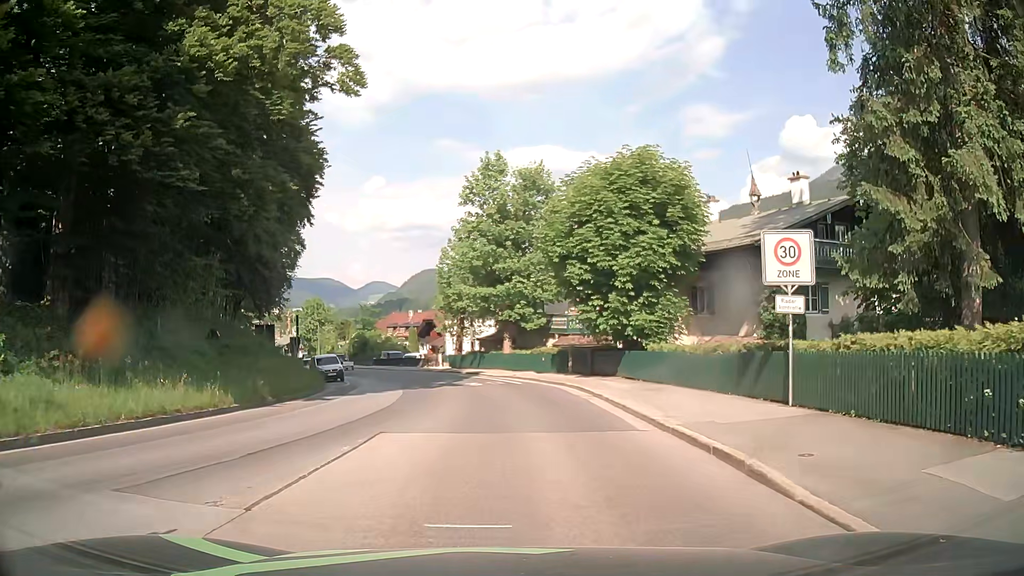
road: tertiary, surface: asphalt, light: Day
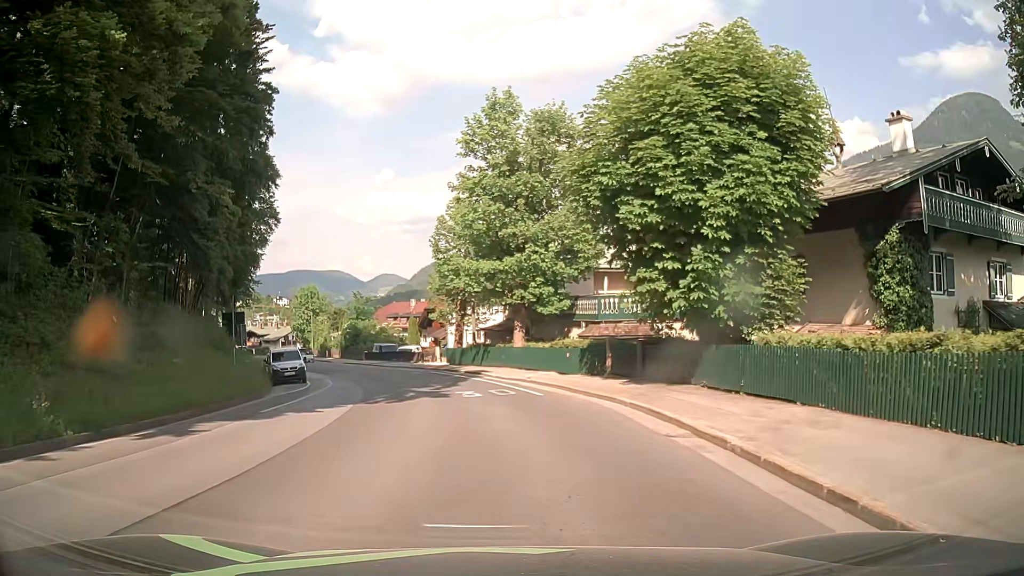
(+0.2, +10.0) m; 0°
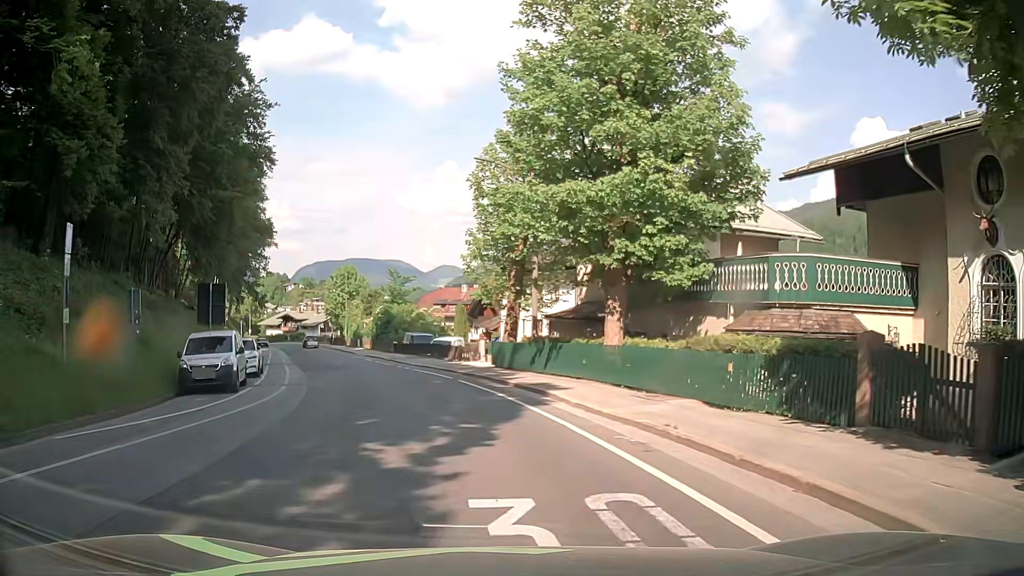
(-0.4, +14.6) m; -3°
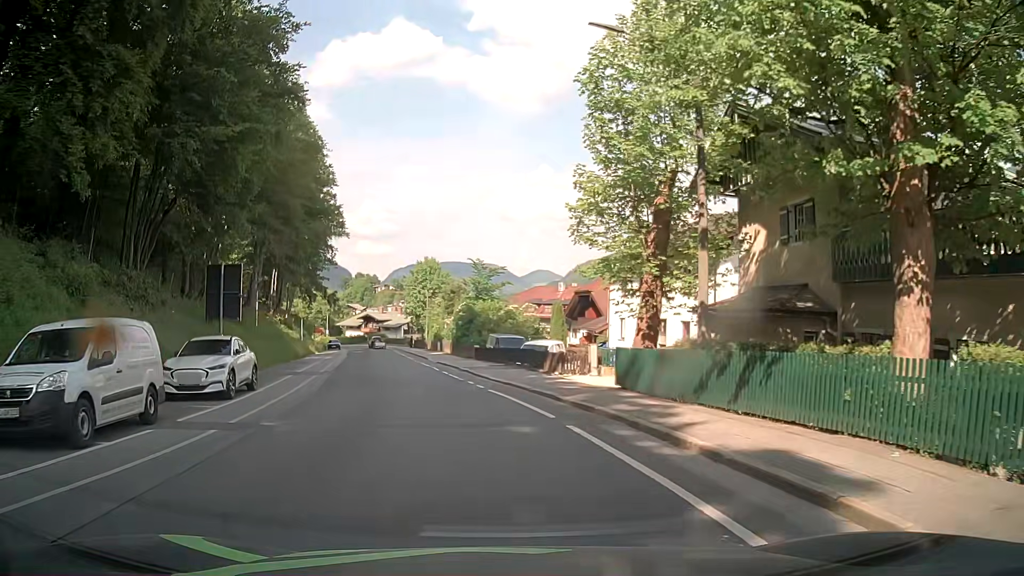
(-0.9, +11.1) m; -8°
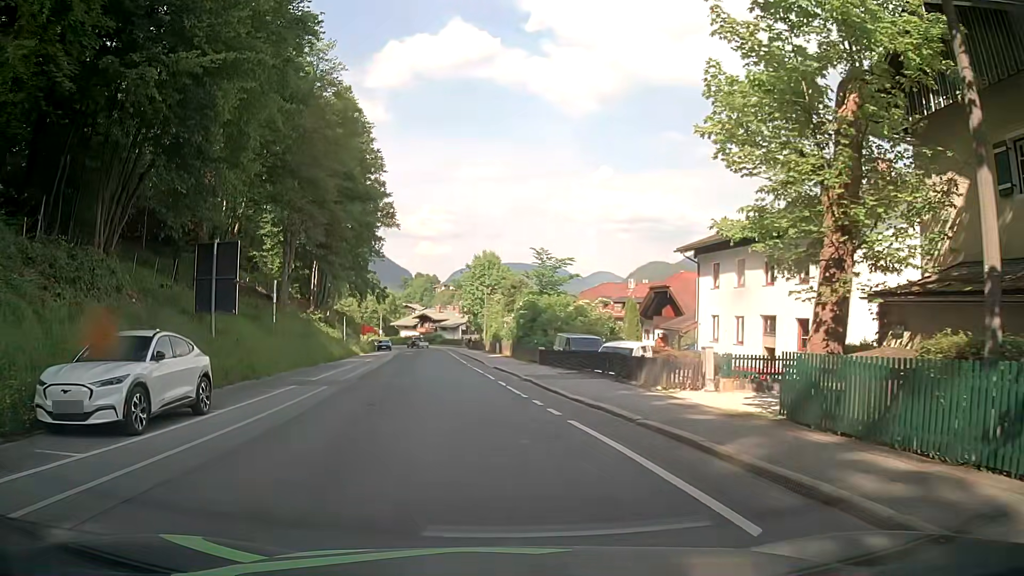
(-0.4, +7.3) m; -6°
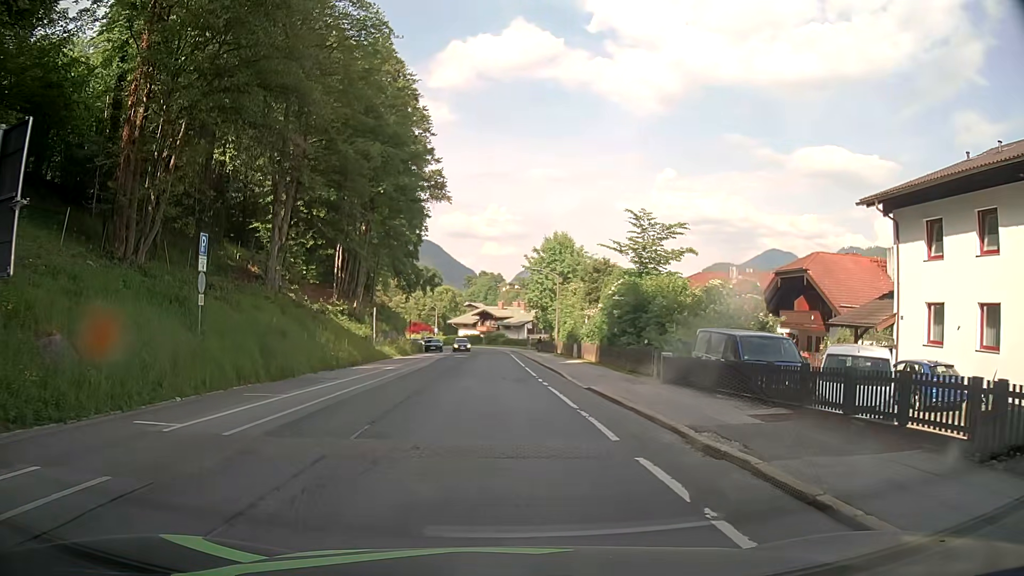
(-0.6, +15.1) m; -6°
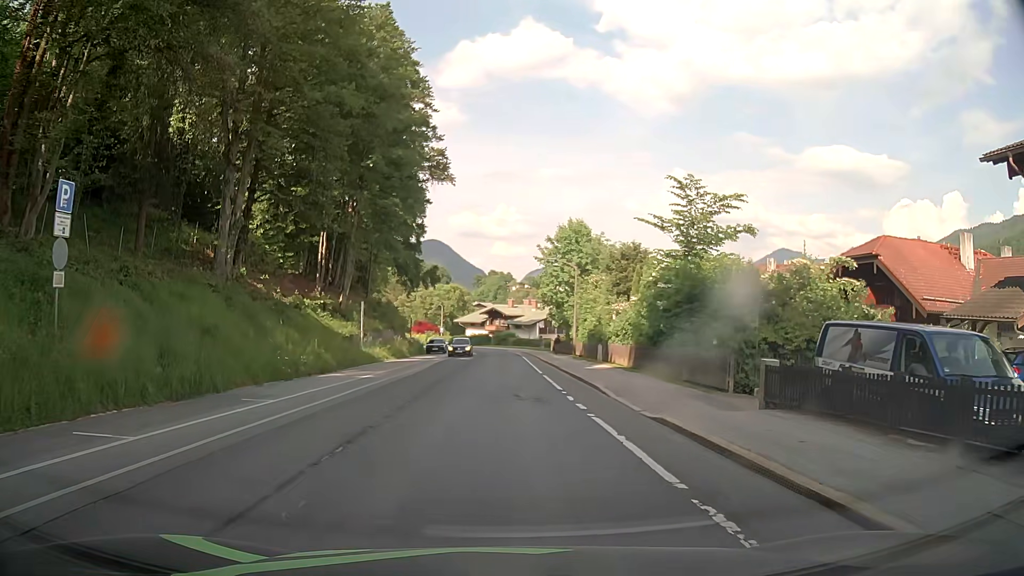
(+0.2, +7.6) m; +2°
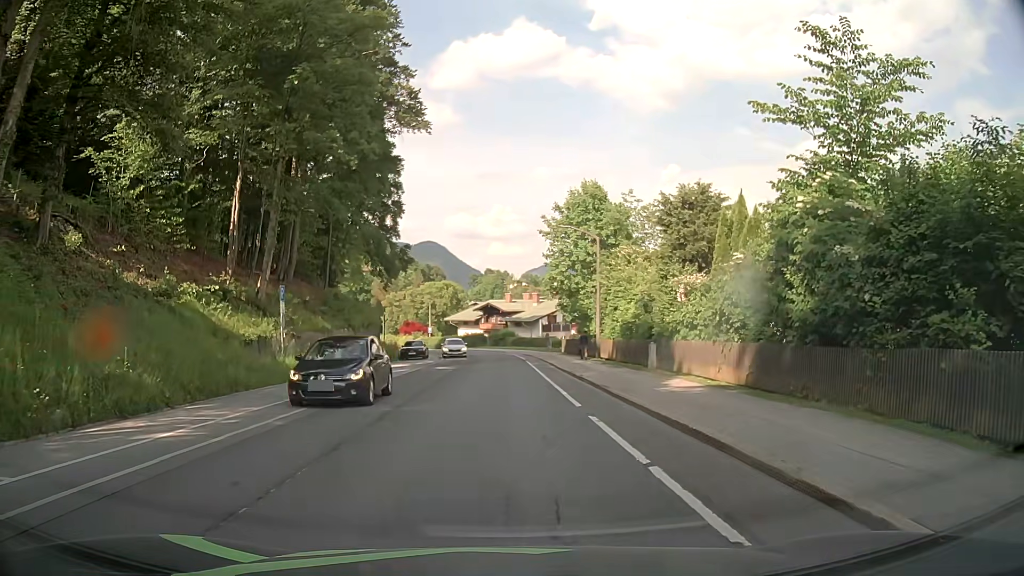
(-0.3, +14.9) m; 0°
